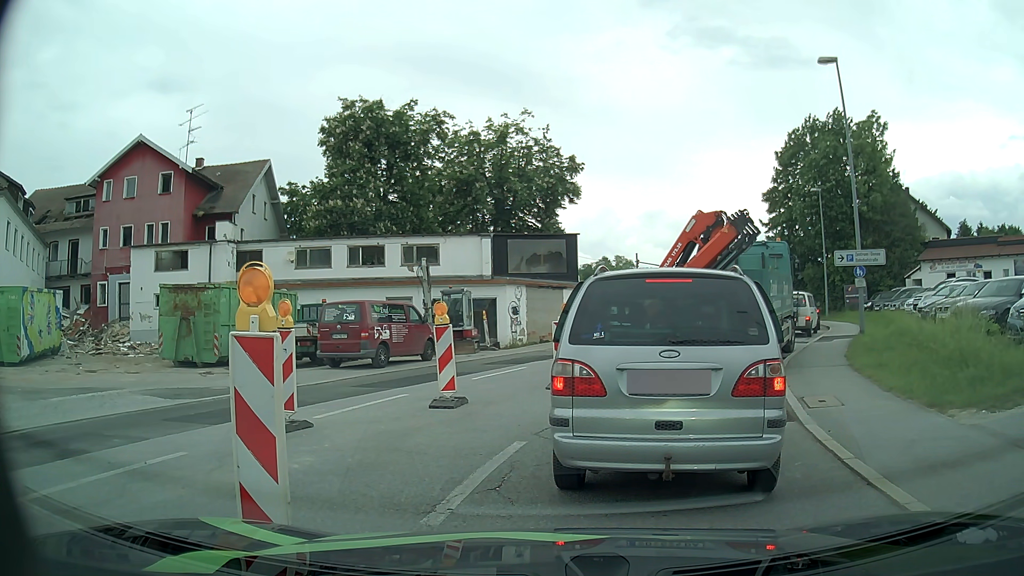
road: tertiary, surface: asphalt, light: Day
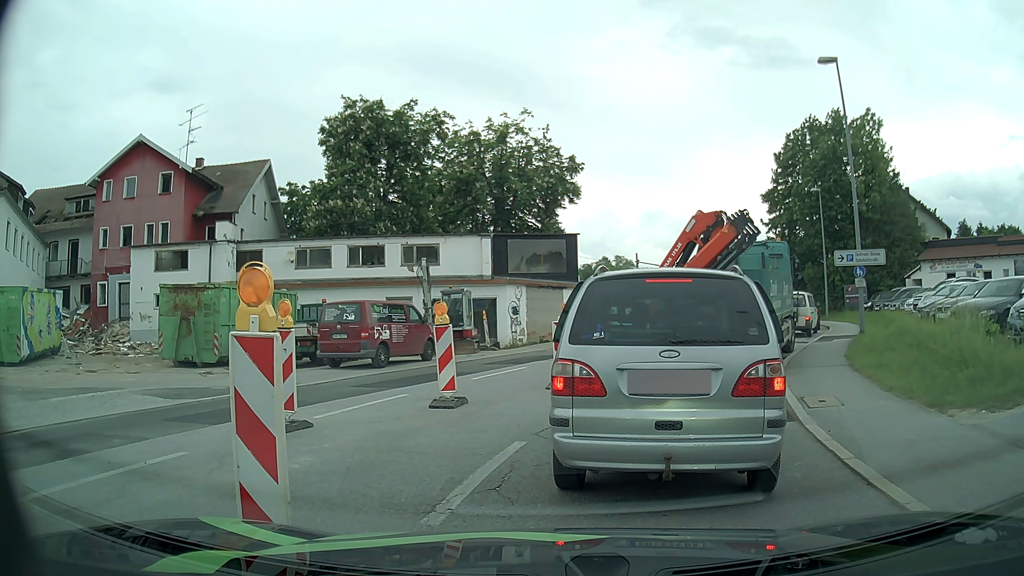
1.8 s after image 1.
(0.0, 0.0) m; 0°
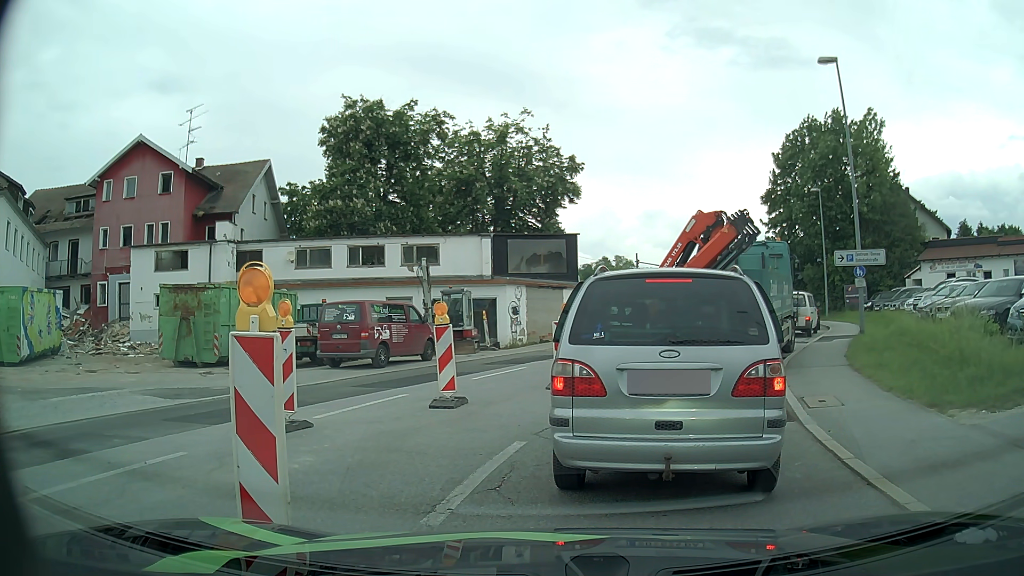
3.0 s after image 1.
(0.0, 0.0) m; 0°
